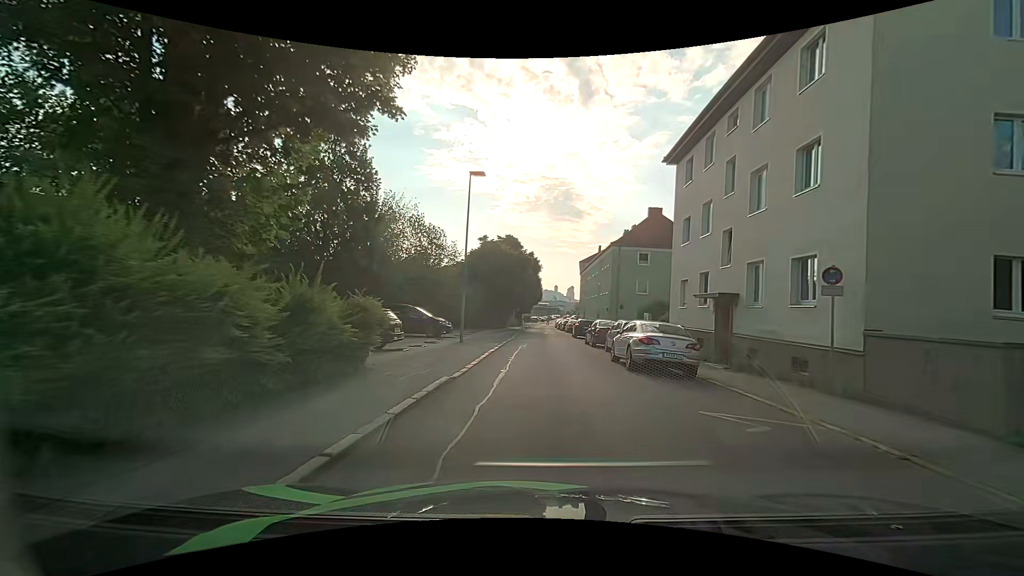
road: residential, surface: asphalt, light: Day
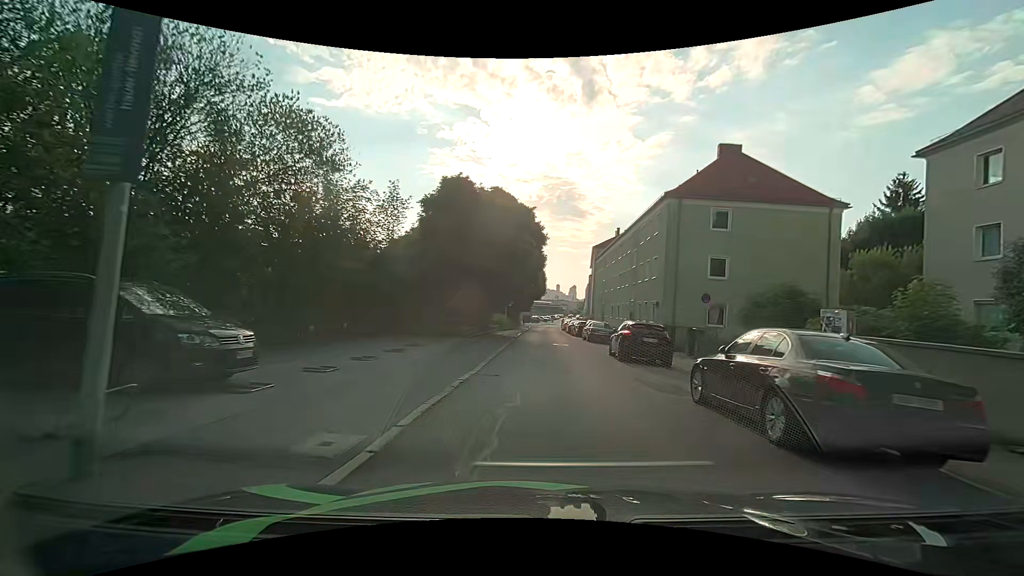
(+0.2, +19.7) m; 0°
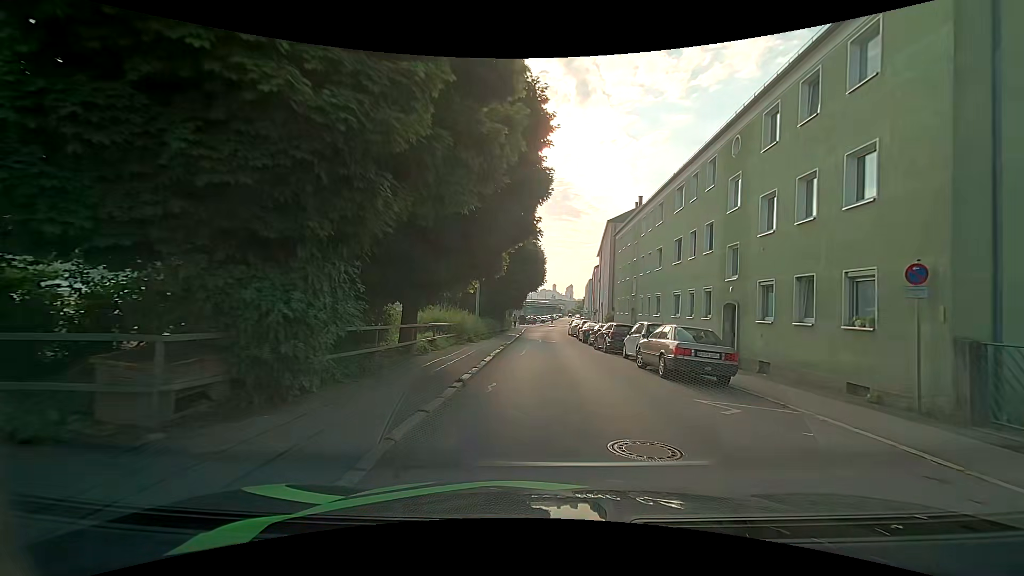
(+0.1, +20.2) m; +1°
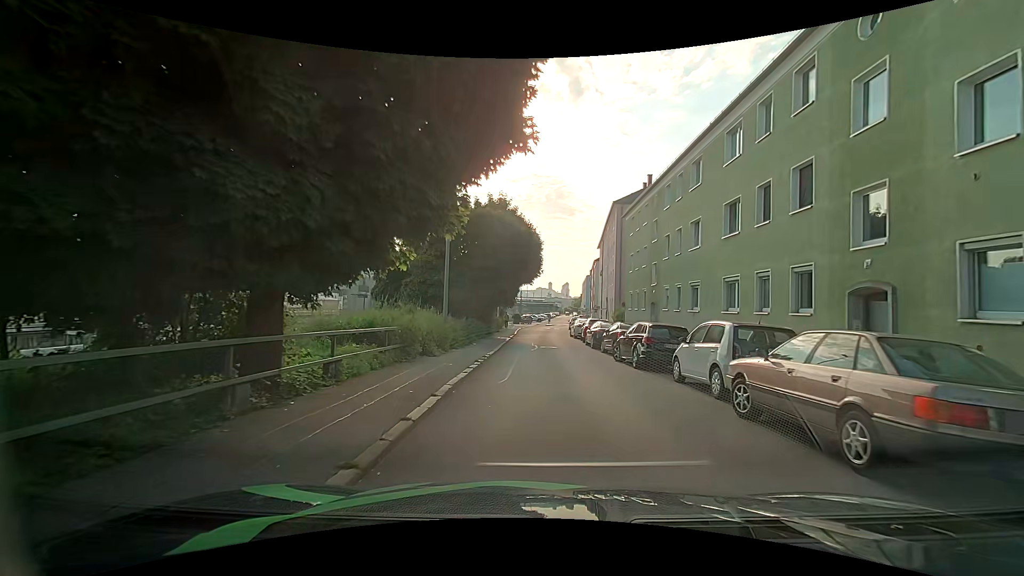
(0.0, +7.9) m; +1°
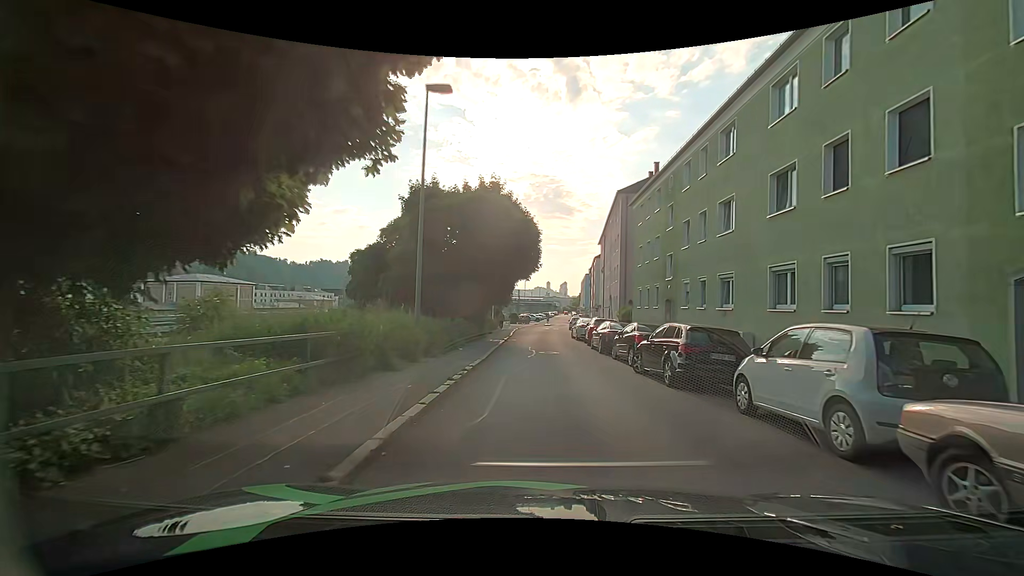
(-0.1, +3.9) m; -1°
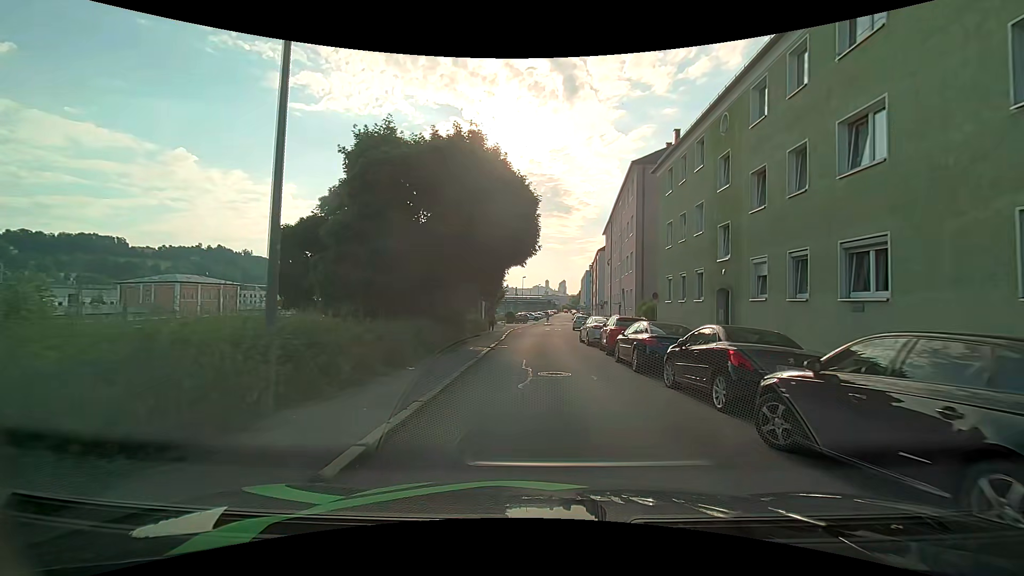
(0.0, +7.8) m; -2°
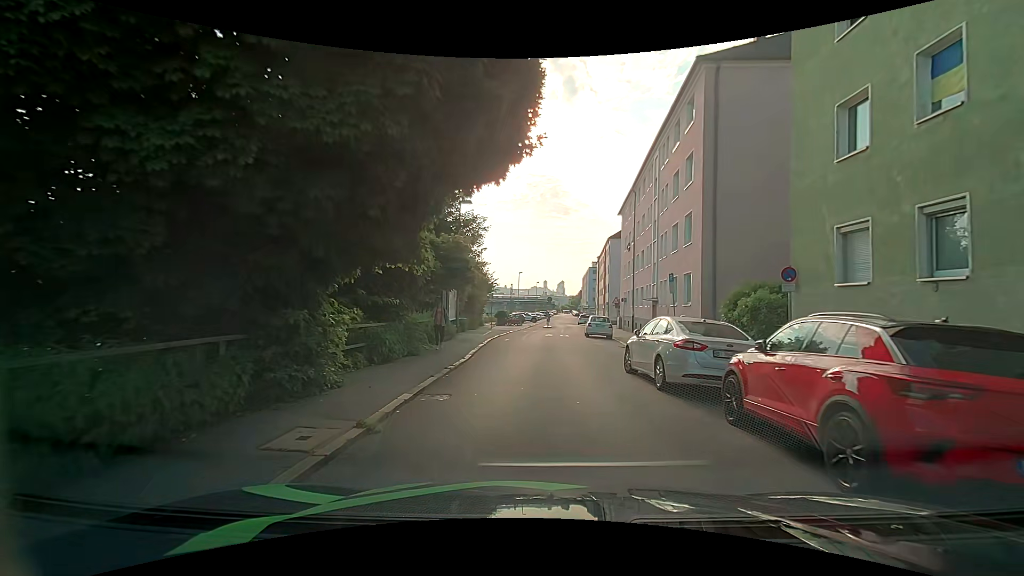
(+0.6, +14.7) m; +2°
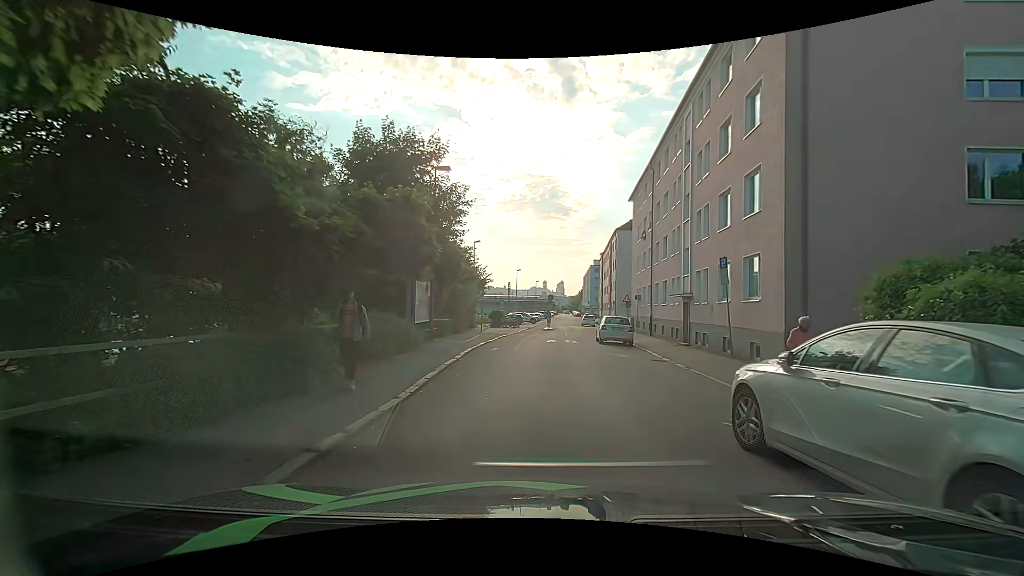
(0.0, +7.1) m; +1°
(0, +10) (0, +20) (+1, +30) (+2, +40) (+3, +50) (+3, +60) (+2, +70) (+3, +80) (+3, +90) (+4, +100) m
